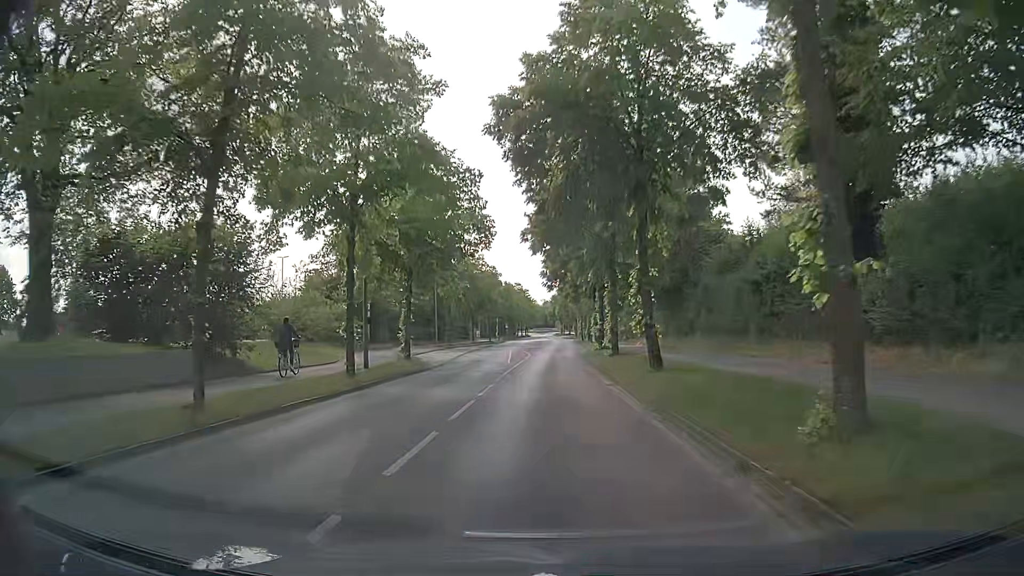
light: Day
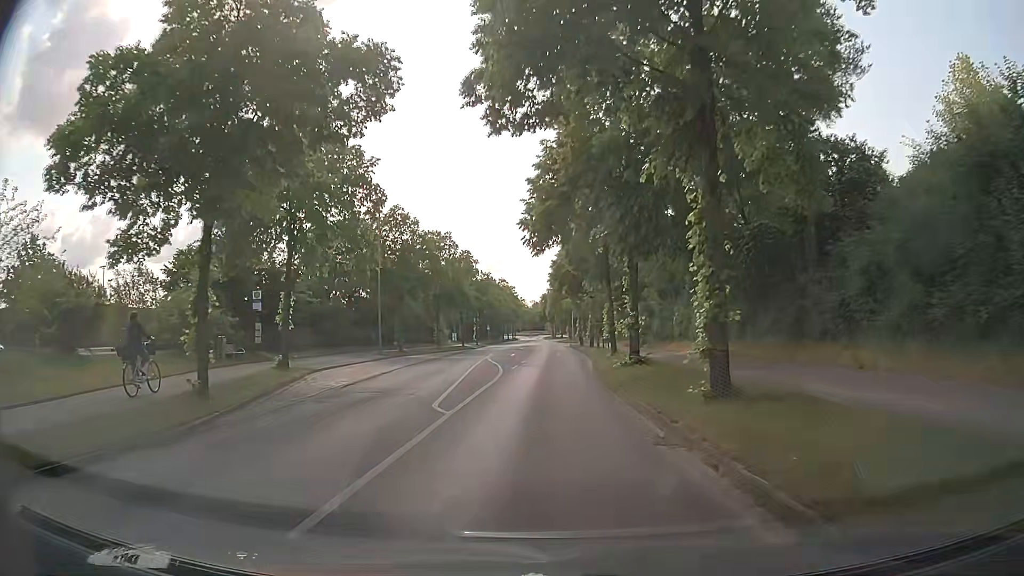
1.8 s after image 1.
(+0.1, +19.5) m; +1°
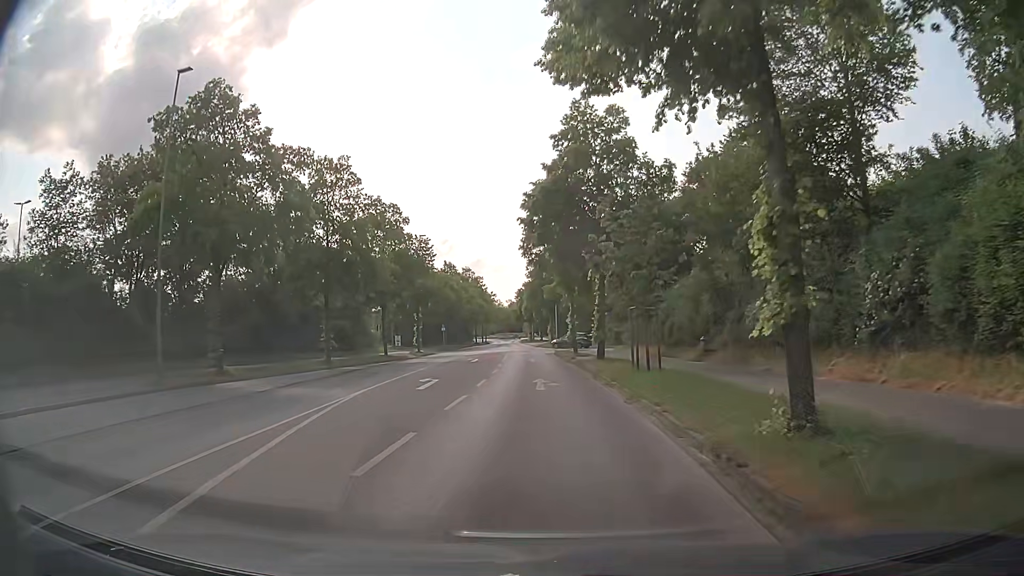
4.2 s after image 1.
(+0.3, +26.8) m; +2°
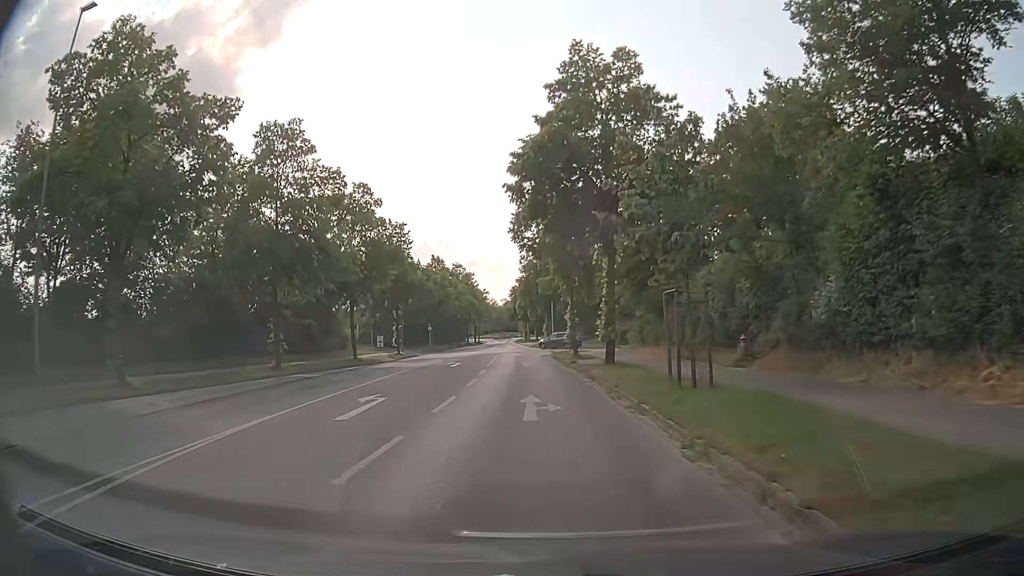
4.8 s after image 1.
(0.0, +6.4) m; 0°
(0, +10) (0, +20) (-1, +30) (-1, +40) (-1, +50) (+4, +58) (+13, +61) (+23, +61) (+33, +61) (+43, +61) m
